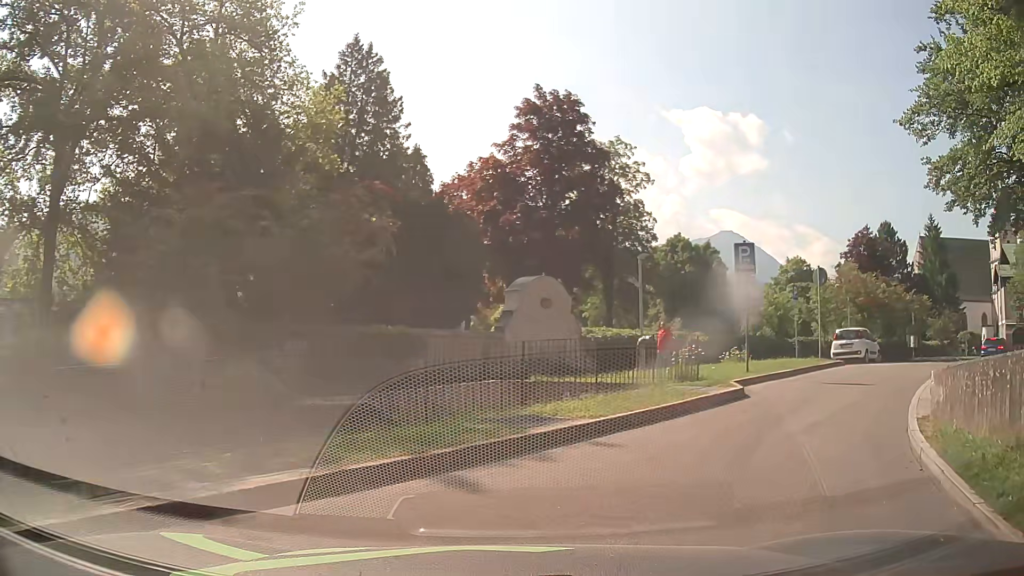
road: service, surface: asphalt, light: Day
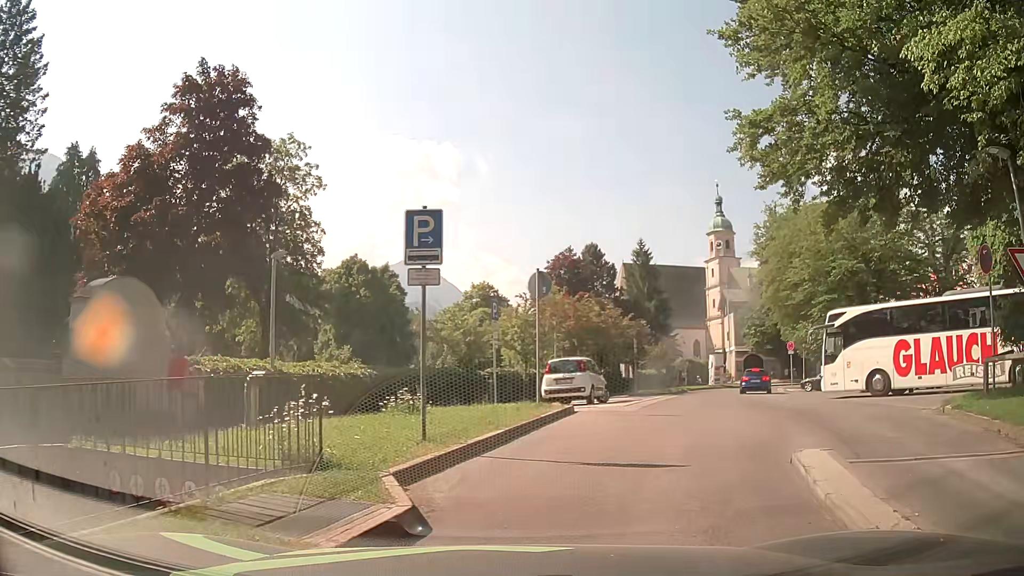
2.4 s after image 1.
(+1.6, +6.7) m; +26°
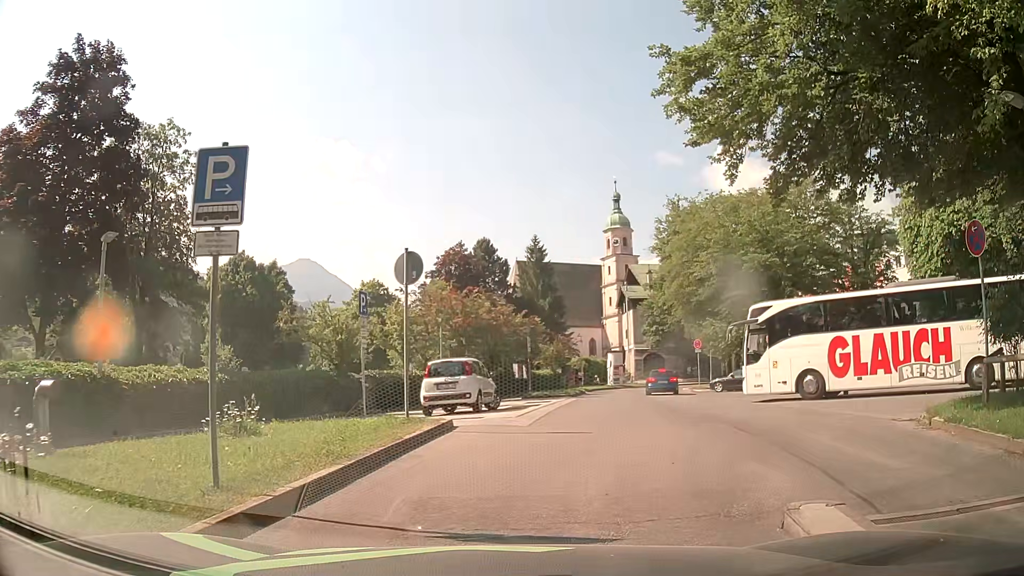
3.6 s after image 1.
(+0.4, +3.0) m; +11°
